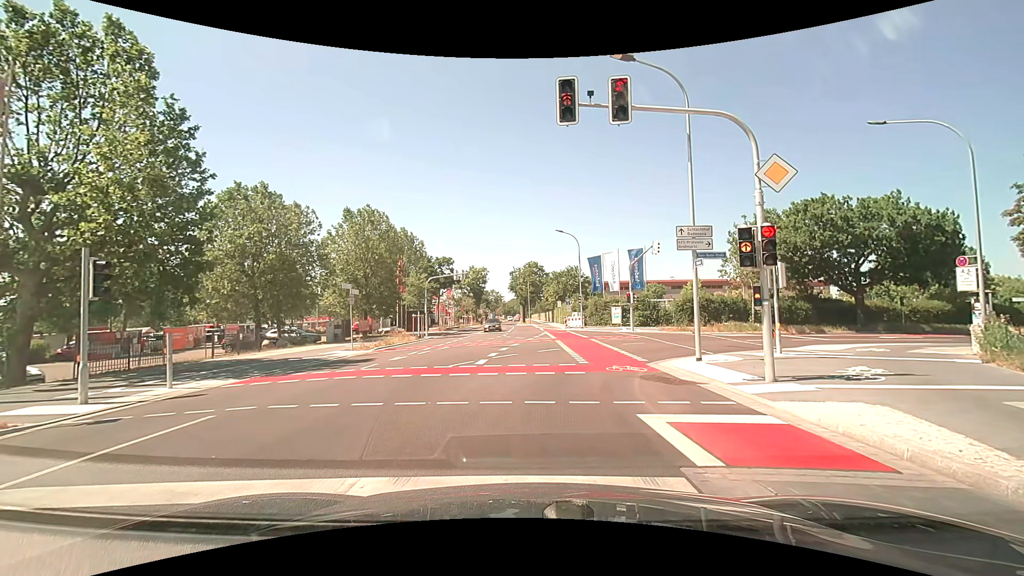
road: tertiary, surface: asphalt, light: Day
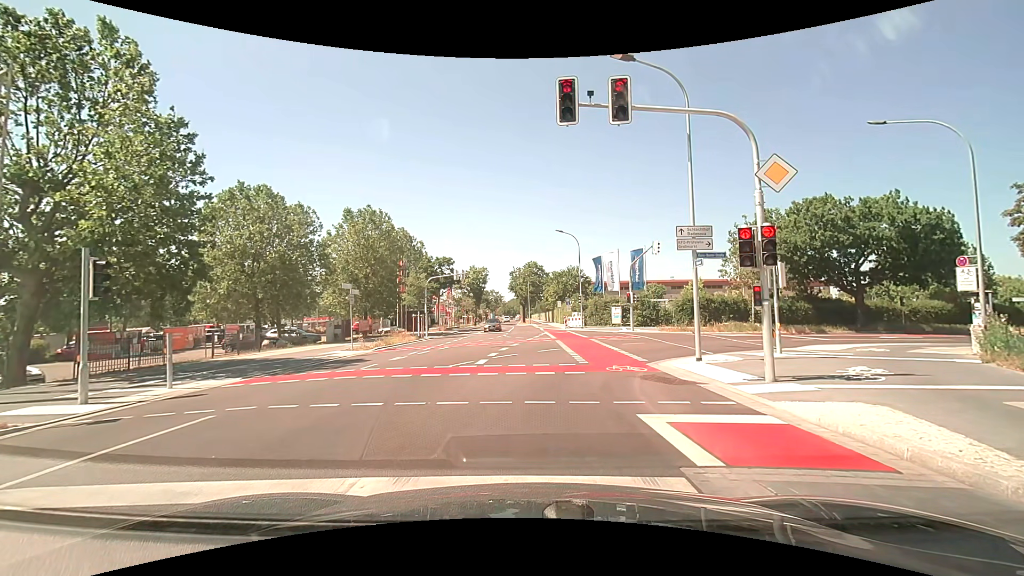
(0.0, 0.0) m; 0°
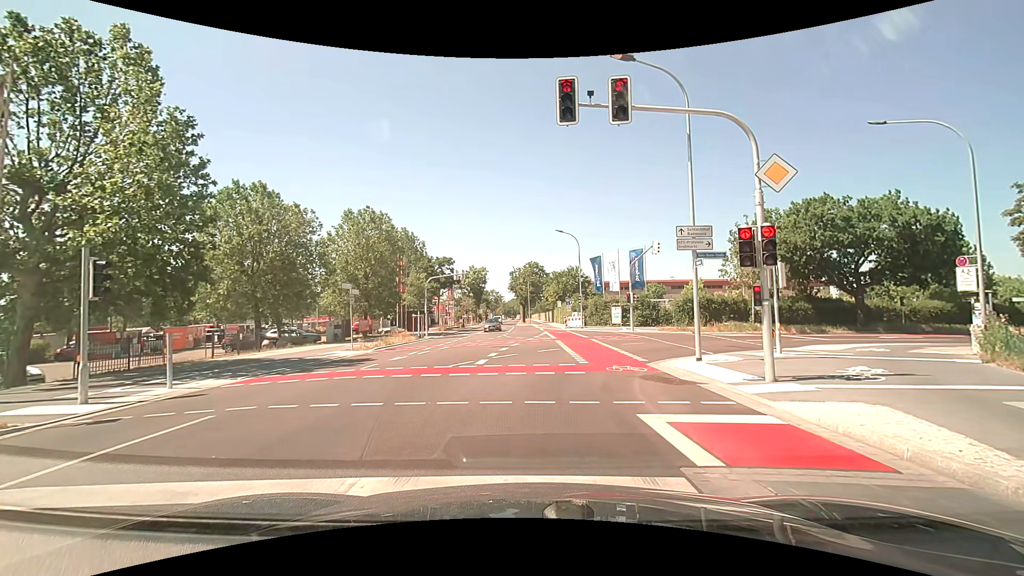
(0.0, 0.0) m; 0°
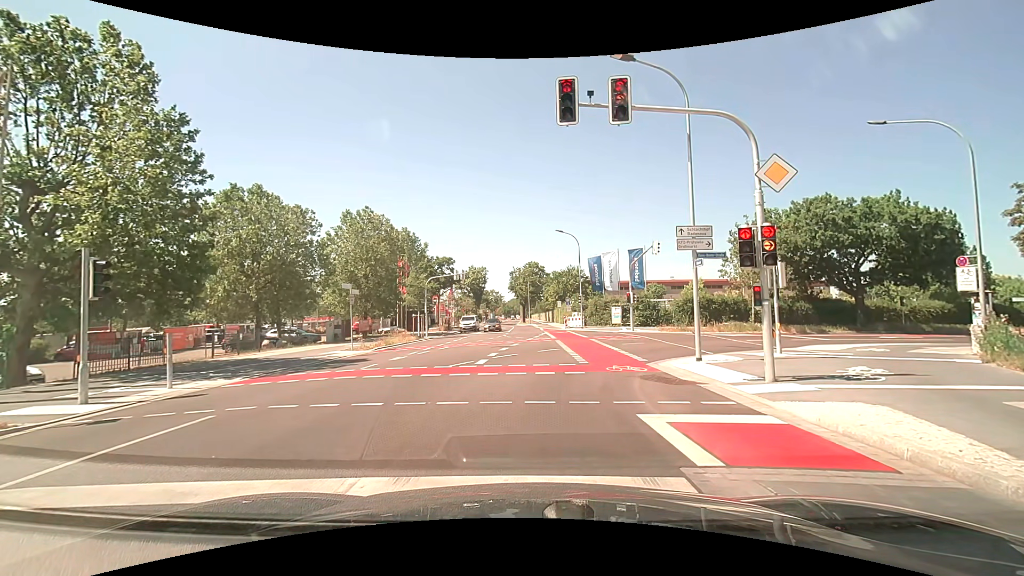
(0.0, 0.0) m; 0°
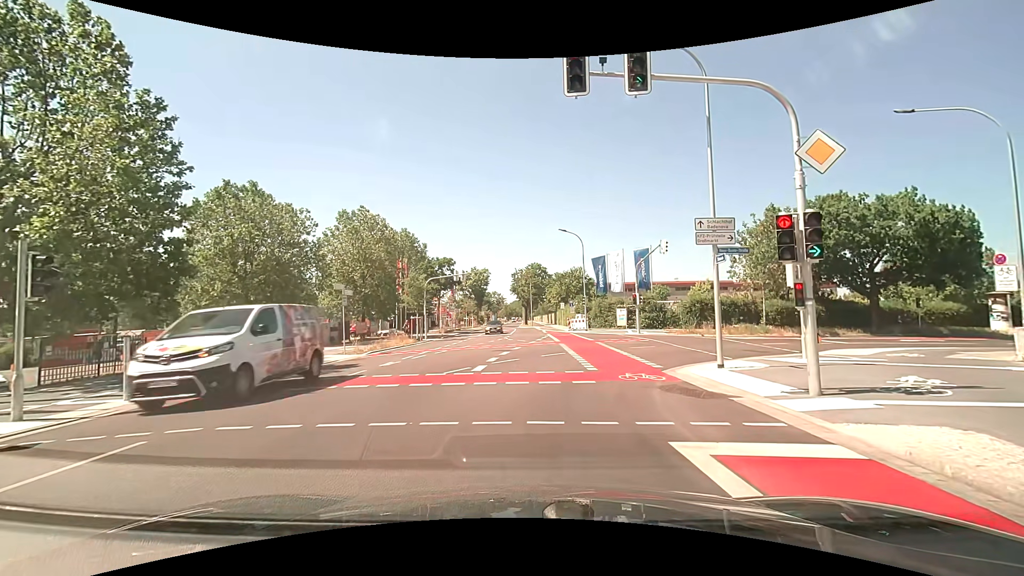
(0.0, +1.5) m; 0°
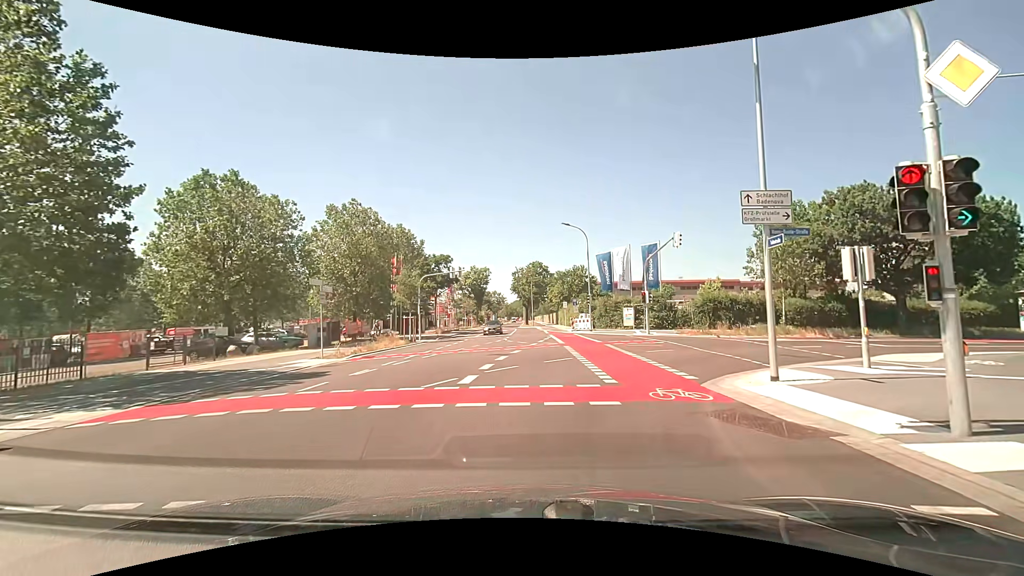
(-0.1, +2.9) m; -2°
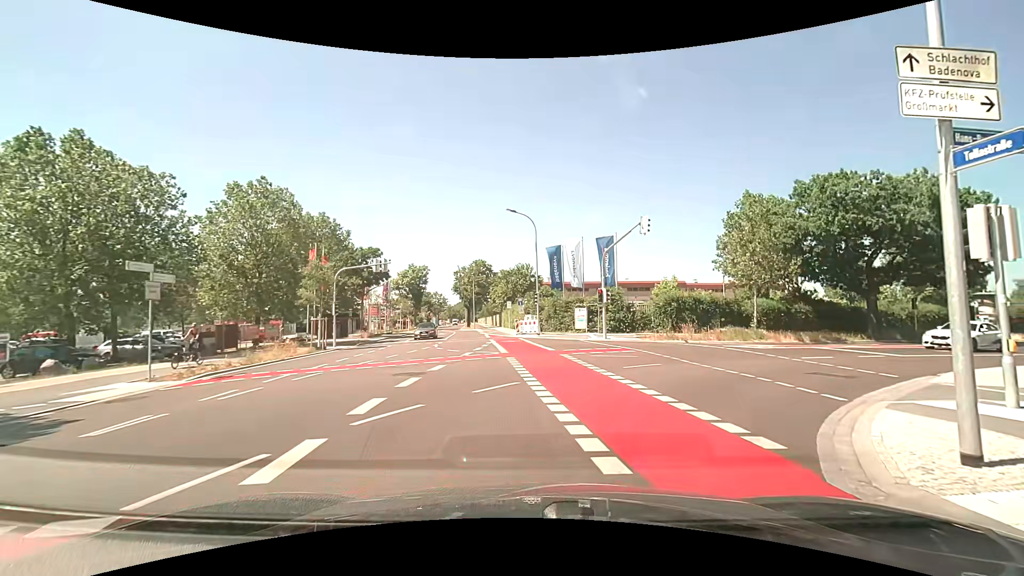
(+0.4, +6.2) m; +7°
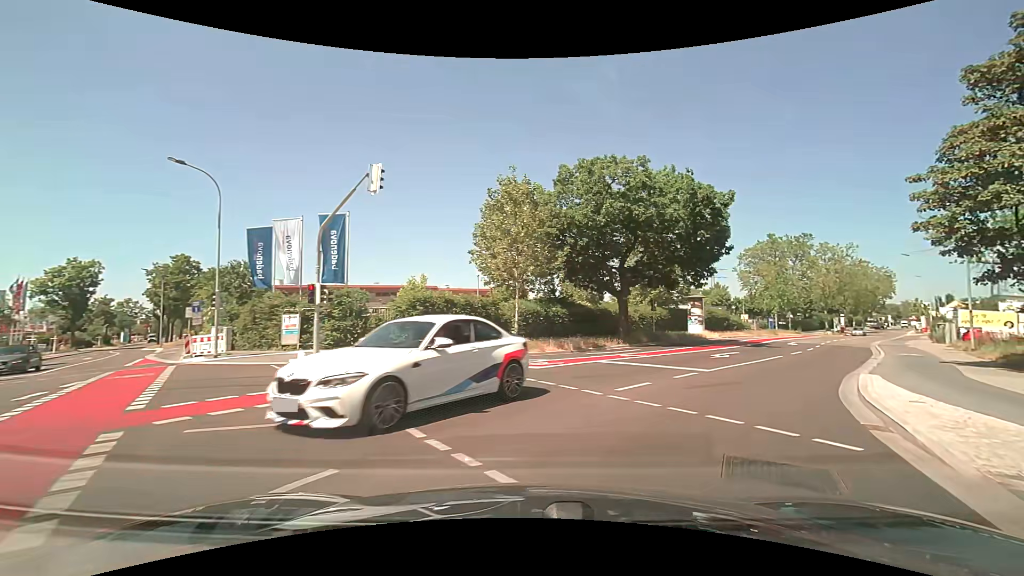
(+2.4, +9.7) m; +28°
(+2, +10) (+8, +18) (+13, +26) (+19, +34) (+25, +43) (+30, +51) (+36, +59) (+42, +67) (+48, +75) (+55, +83) m
